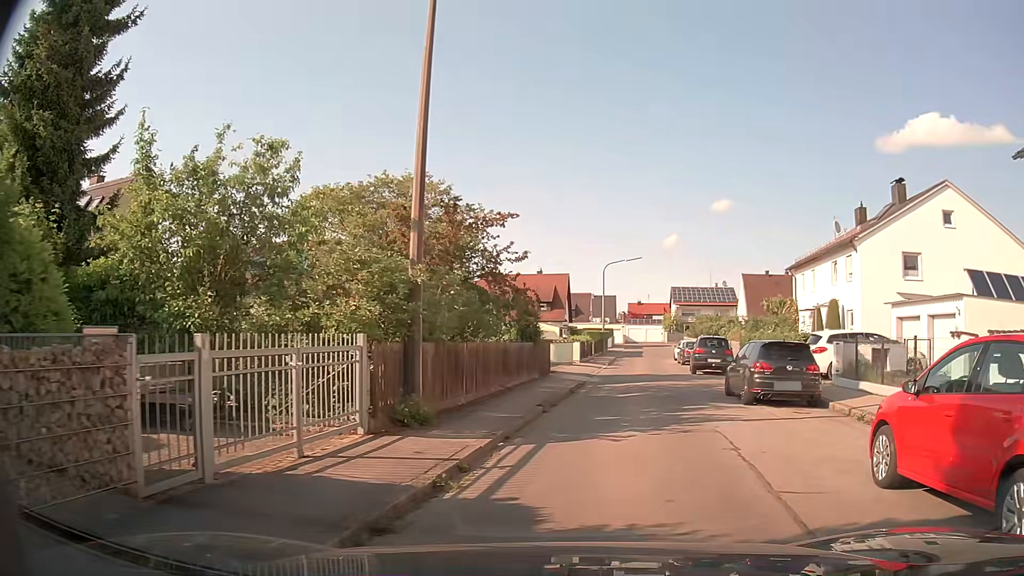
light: Day
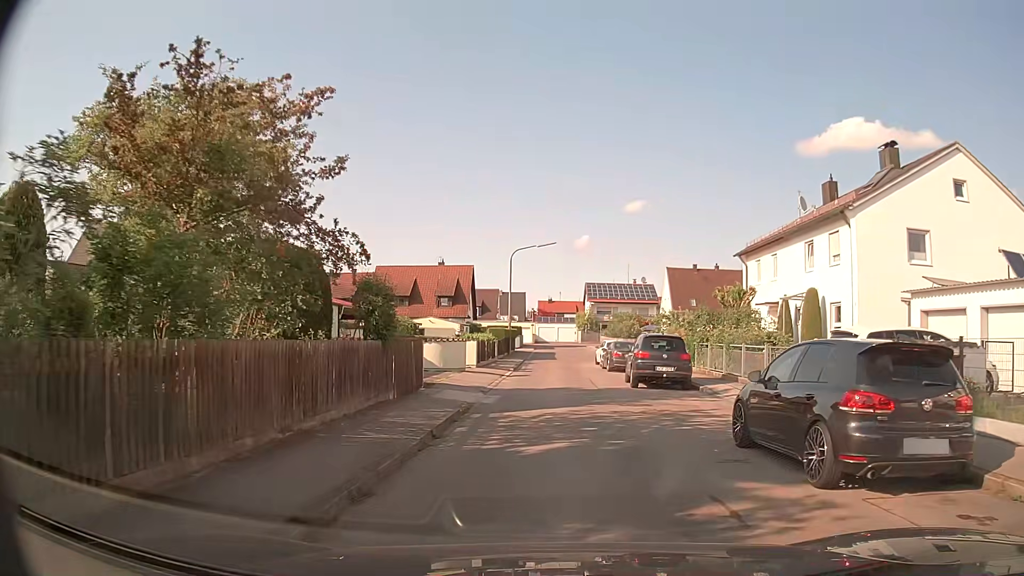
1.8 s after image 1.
(+0.8, +8.9) m; +8°
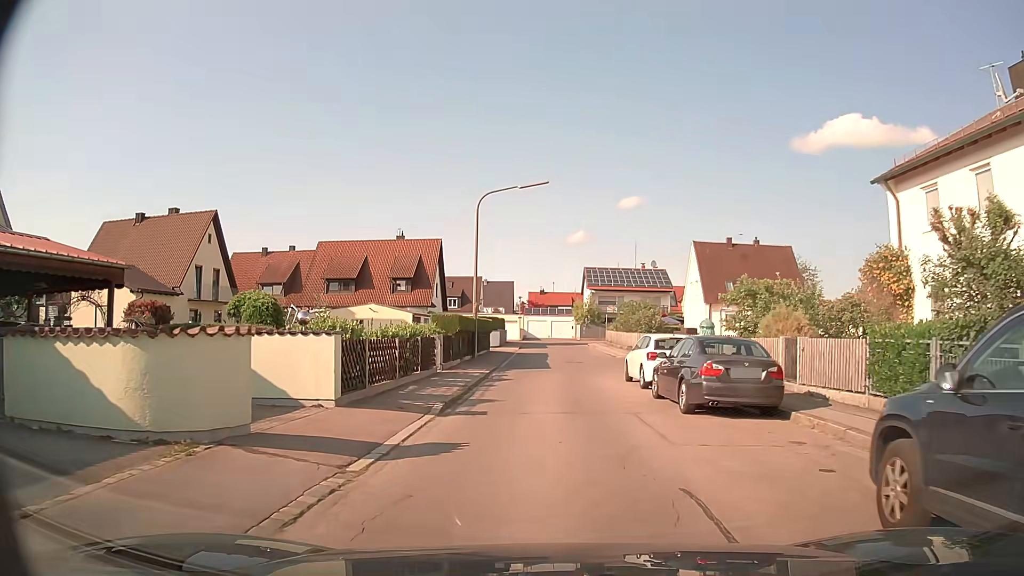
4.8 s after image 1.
(+0.3, +18.8) m; +1°
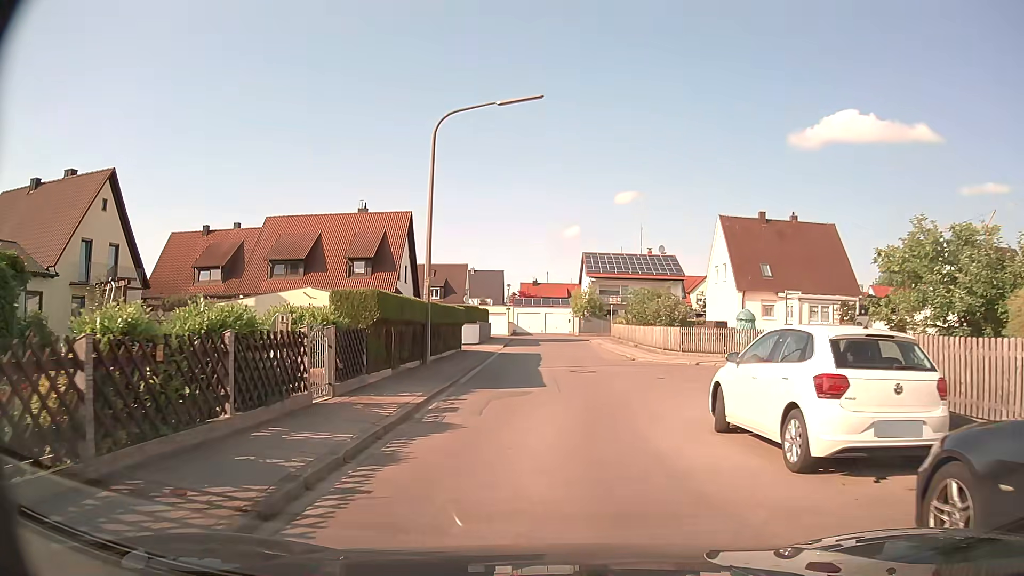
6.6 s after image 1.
(0.0, +11.3) m; 0°
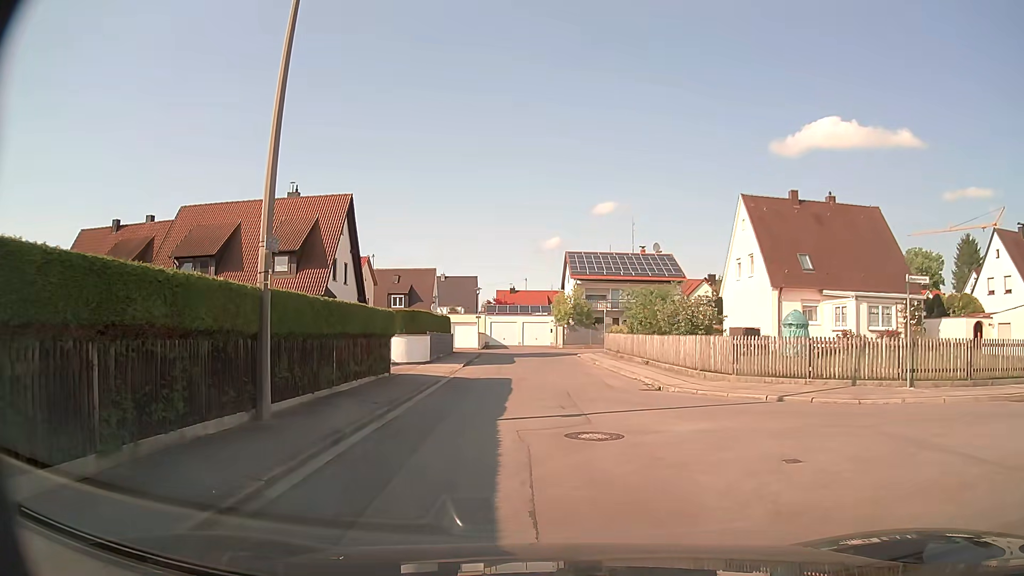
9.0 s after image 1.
(+0.1, +10.7) m; +3°
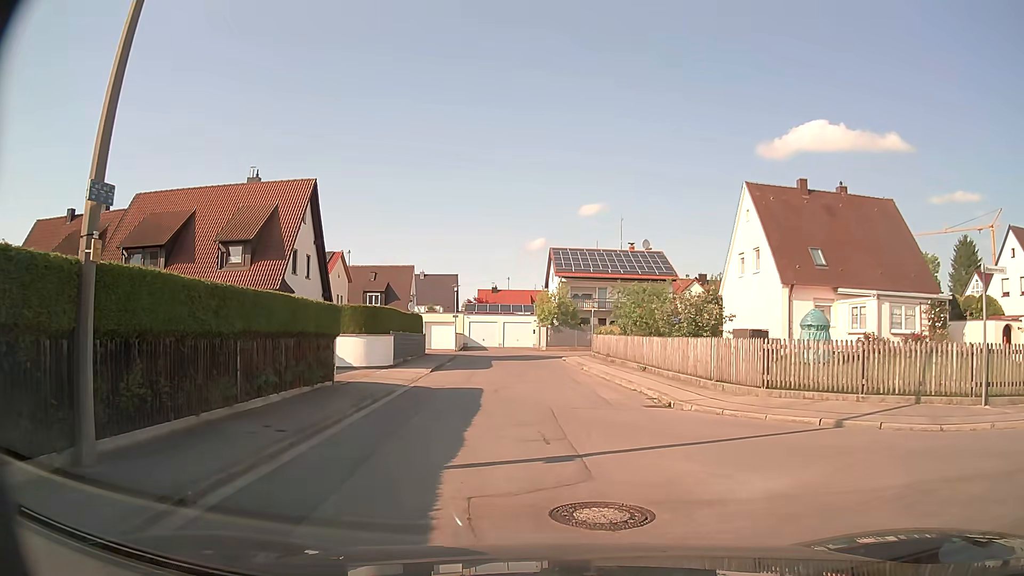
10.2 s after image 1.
(-0.1, +3.9) m; +1°
(0, +10) (0, +20) (-1, +30) (-1, +40) (-5, +49) (-14, +51) (-24, +50) (-34, +49) (-44, +48) (-54, +48) m
